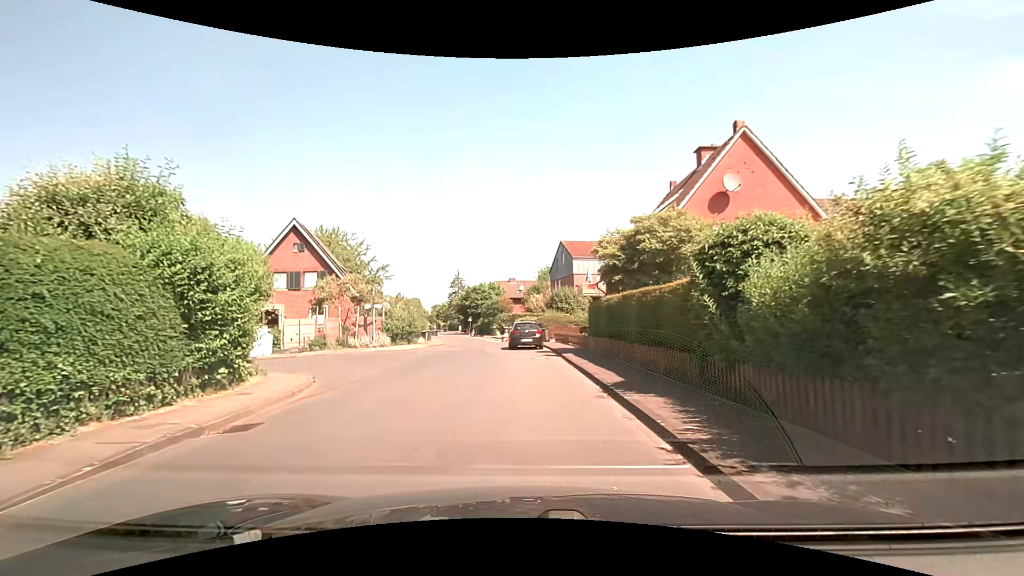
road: residential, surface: asphalt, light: Day
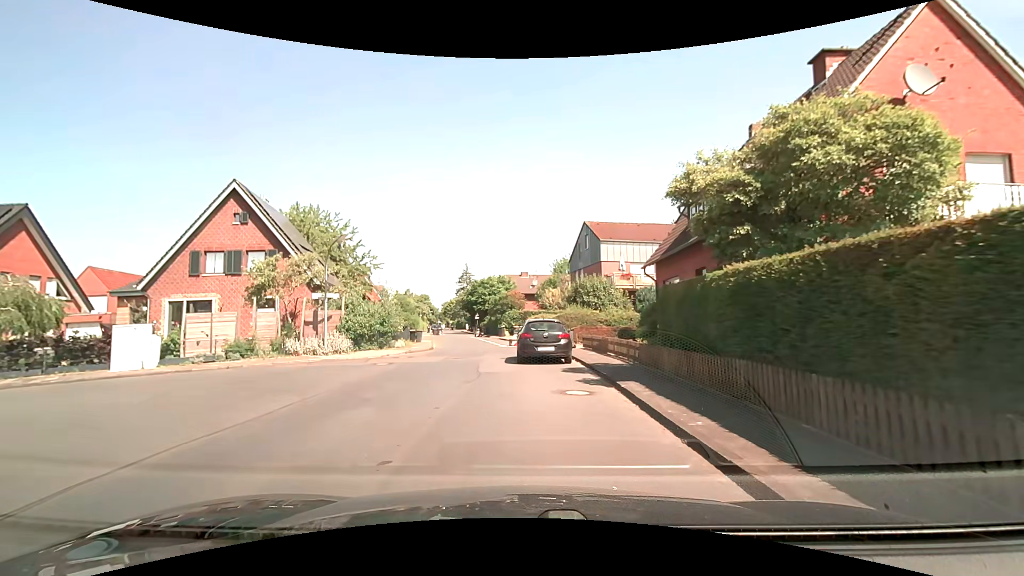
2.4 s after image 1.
(-0.1, +9.6) m; 0°
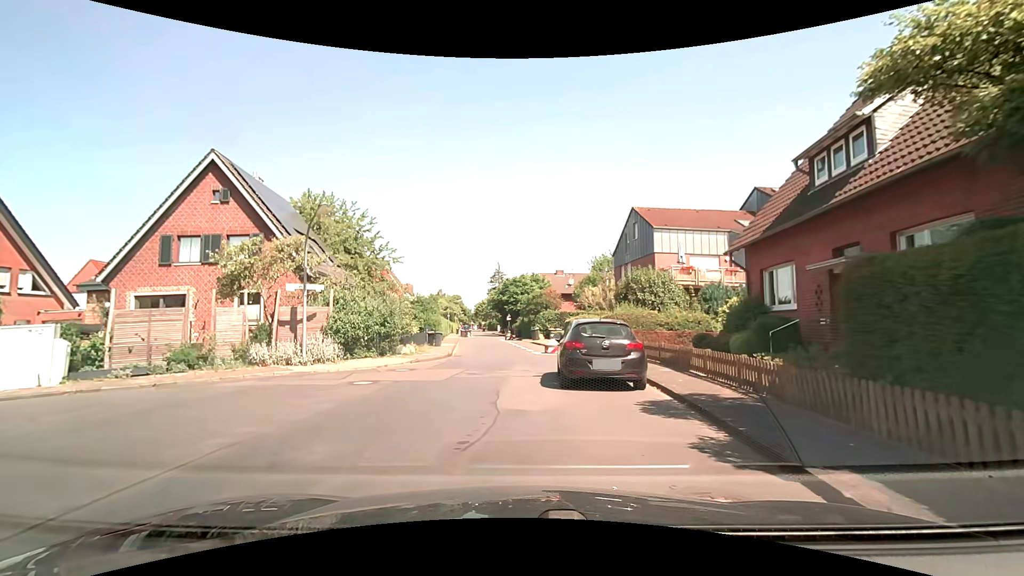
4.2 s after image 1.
(-0.2, +5.8) m; -5°
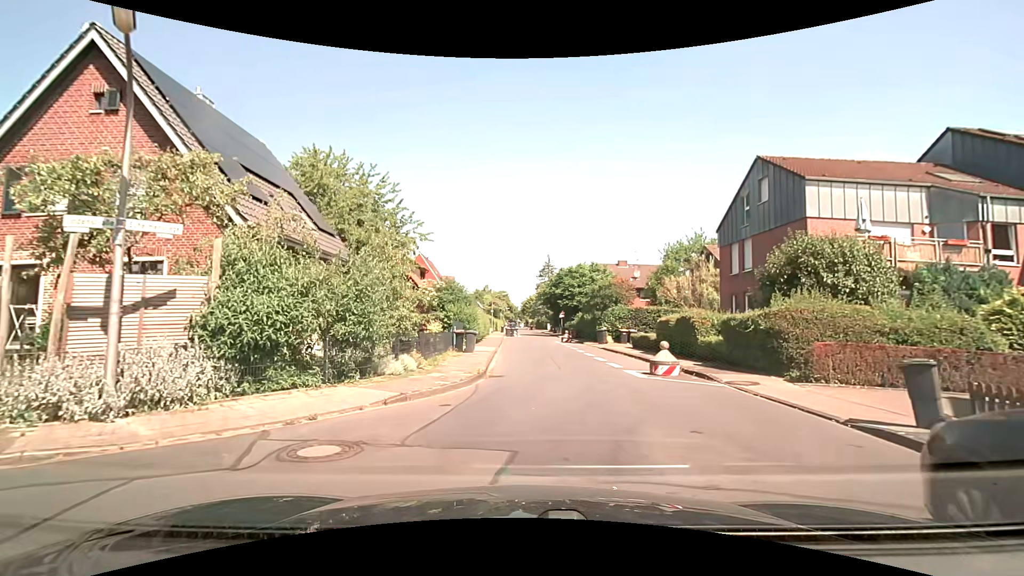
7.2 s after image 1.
(-1.0, +10.7) m; -6°
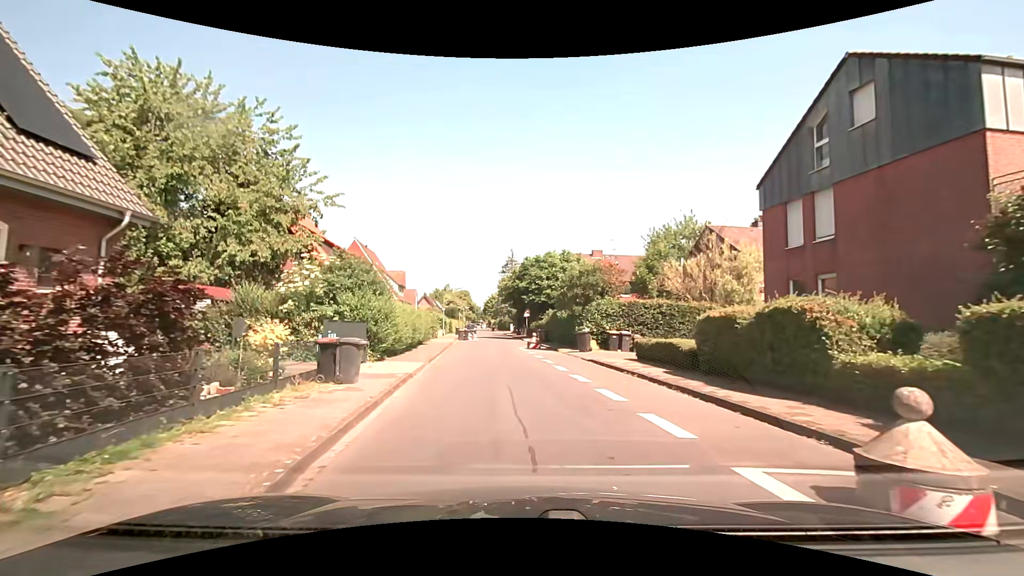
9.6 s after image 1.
(+0.6, +10.6) m; +4°
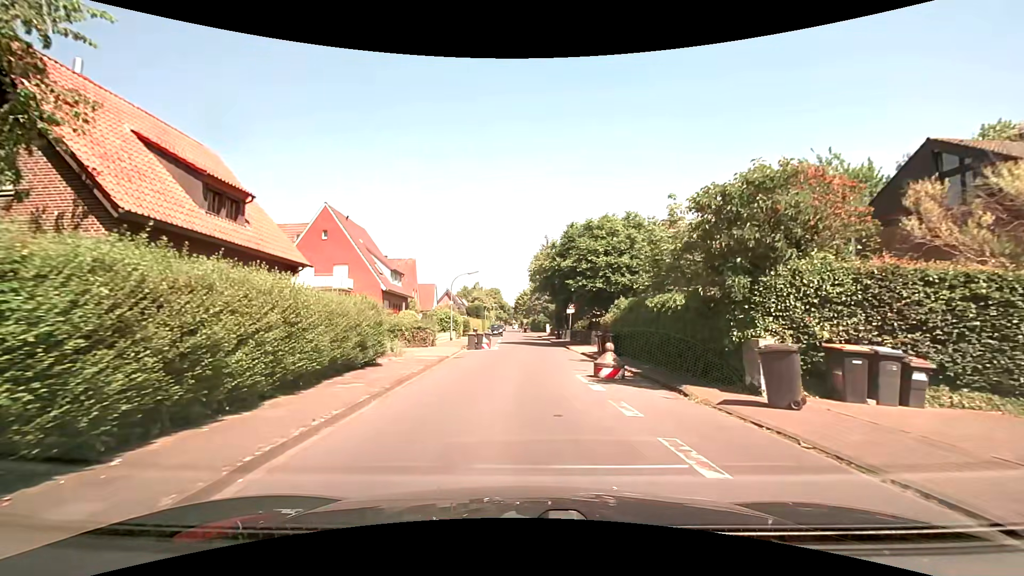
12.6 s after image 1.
(-0.5, +16.7) m; -3°
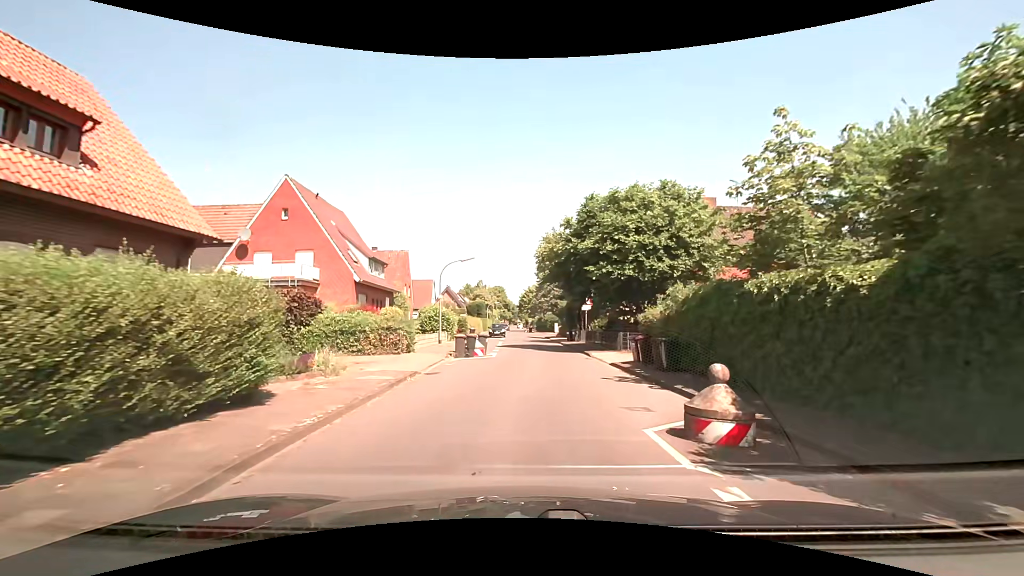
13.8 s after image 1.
(-0.2, +7.1) m; -1°
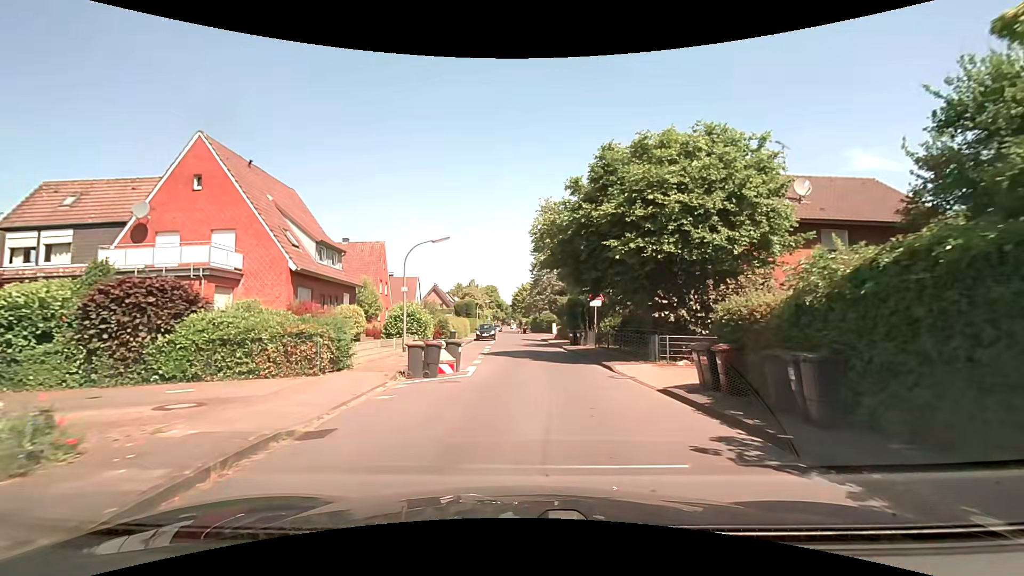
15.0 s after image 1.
(0.0, +7.4) m; +1°
(0, +10) (0, +20) (0, +30) (-1, +40) (-1, +50) (-1, +60) (-2, +70) (-4, +80) (-4, +90) (-4, +100) m
